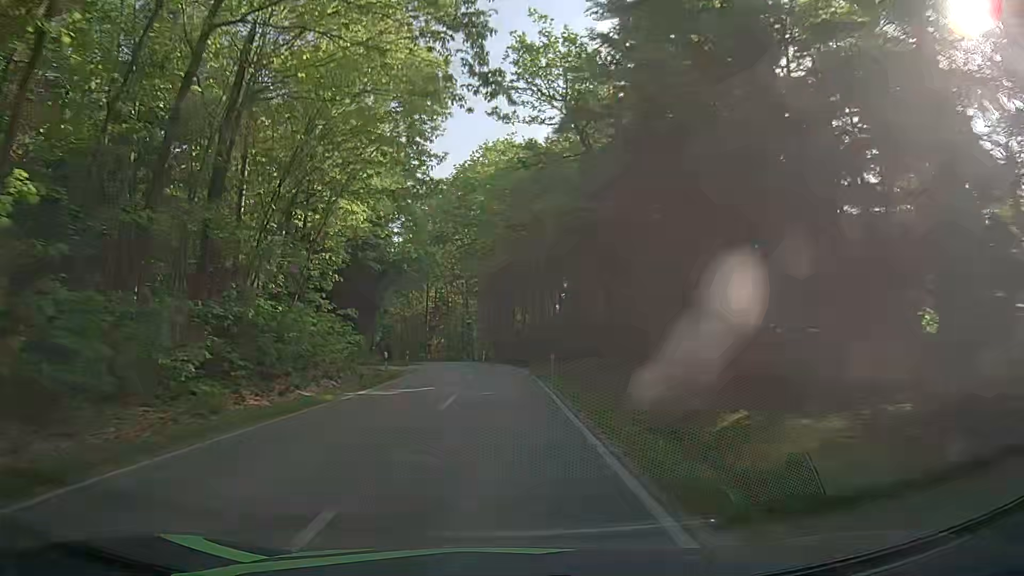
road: tertiary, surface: asphalt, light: Day
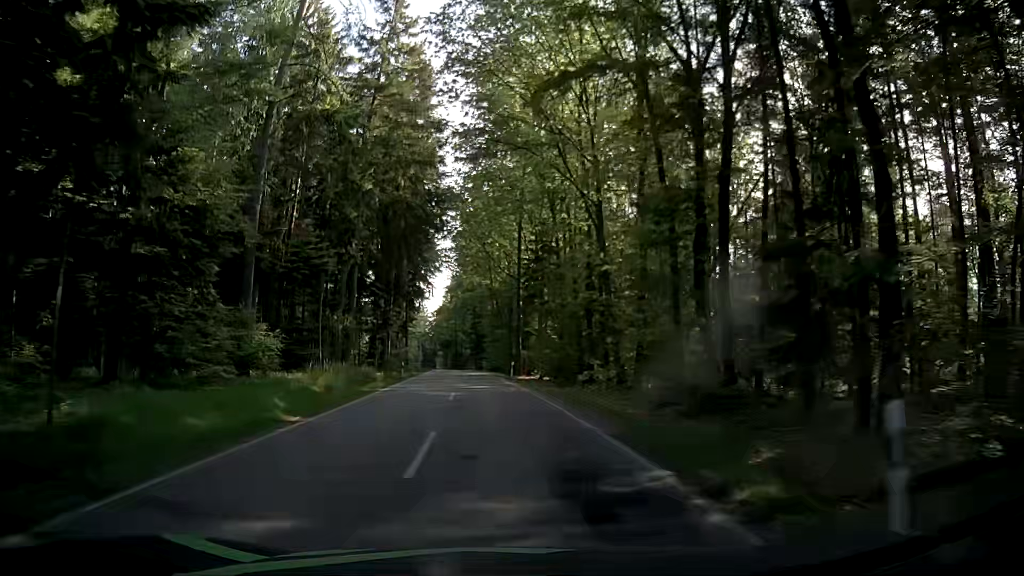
(-3.0, +55.0) m; -10°
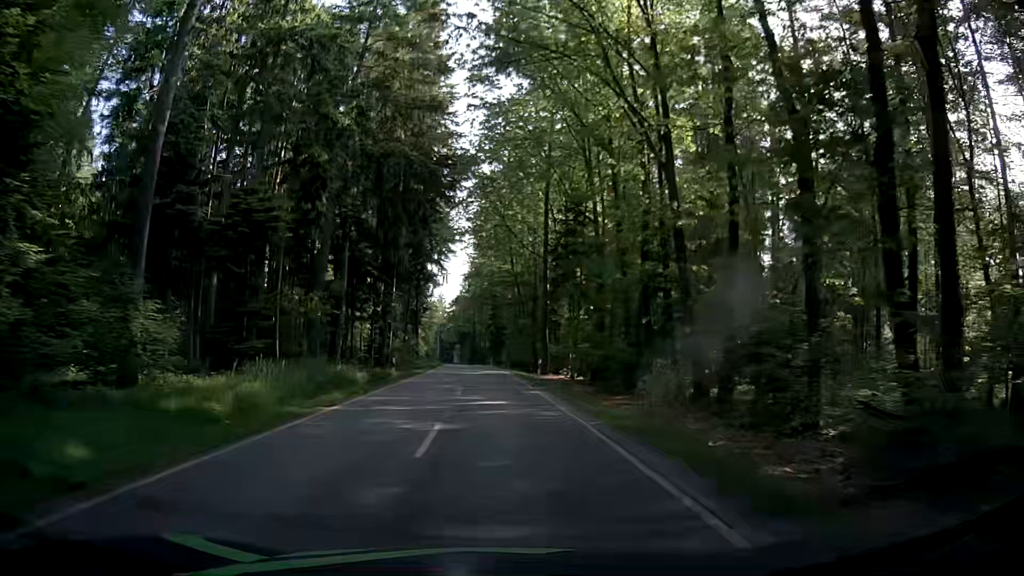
(-0.1, +10.6) m; -1°
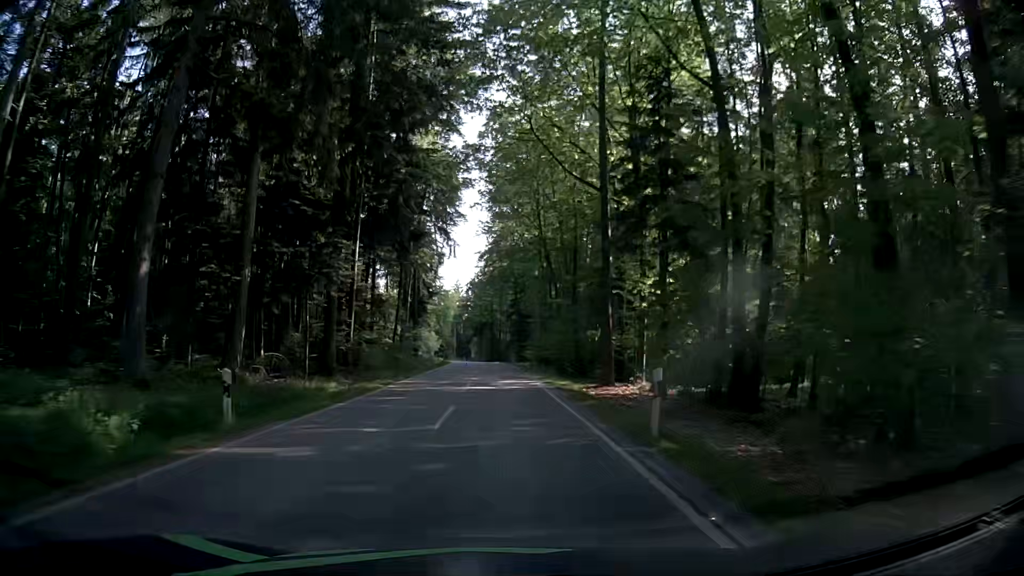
(-0.4, +21.6) m; -2°
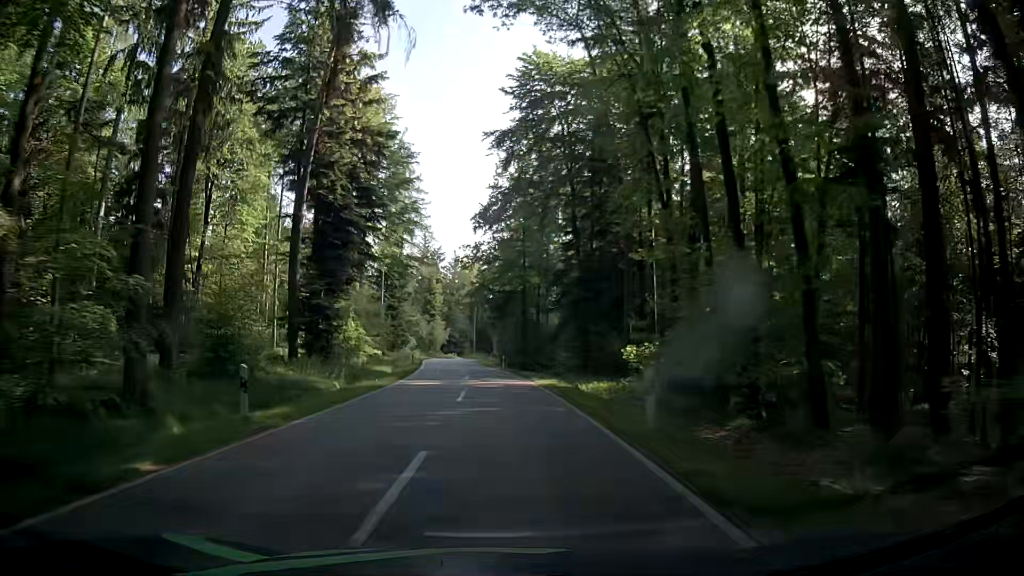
(-1.4, +54.8) m; -3°
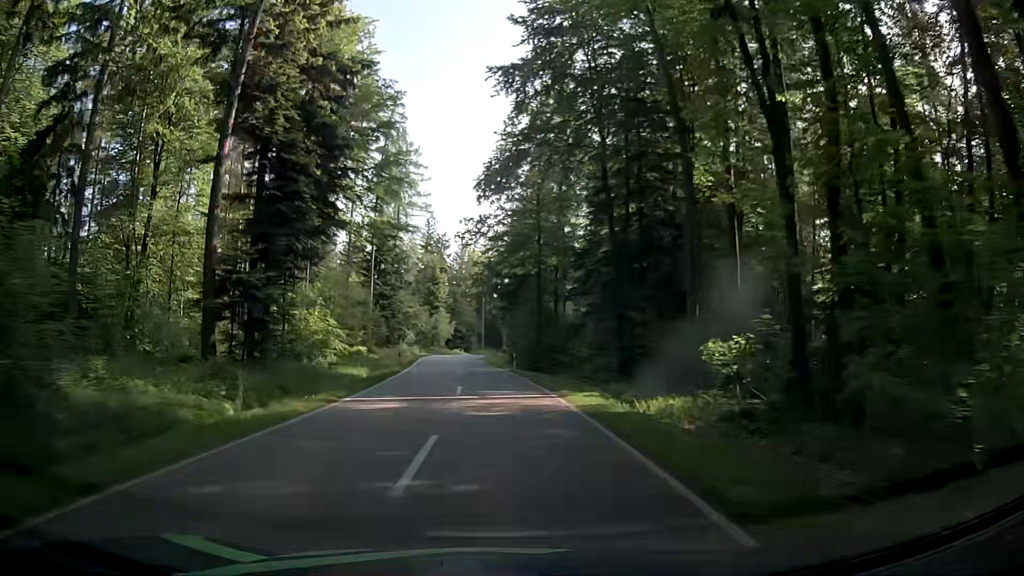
(-0.2, +10.7) m; -2°
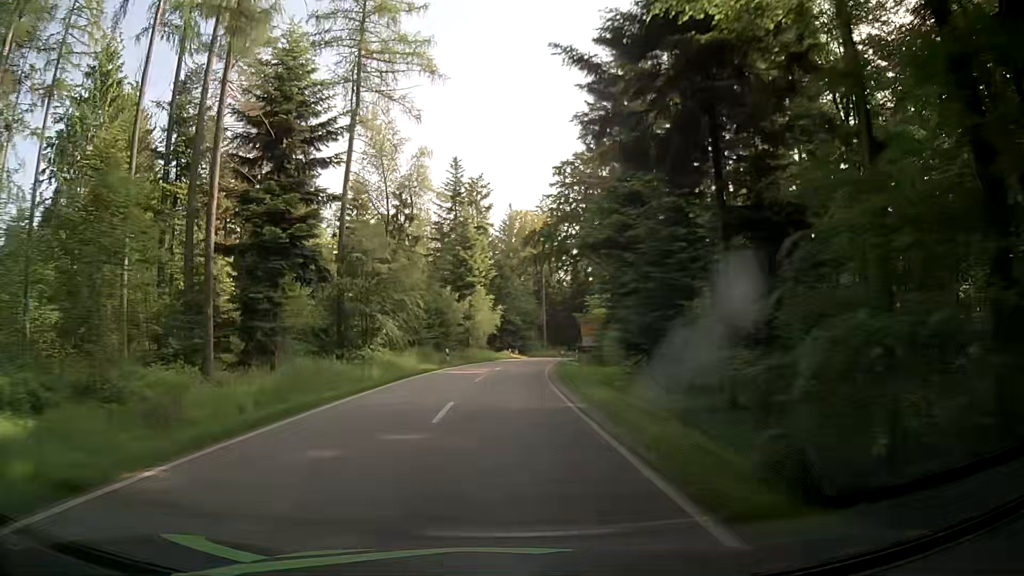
(-1.3, +42.9) m; -5°
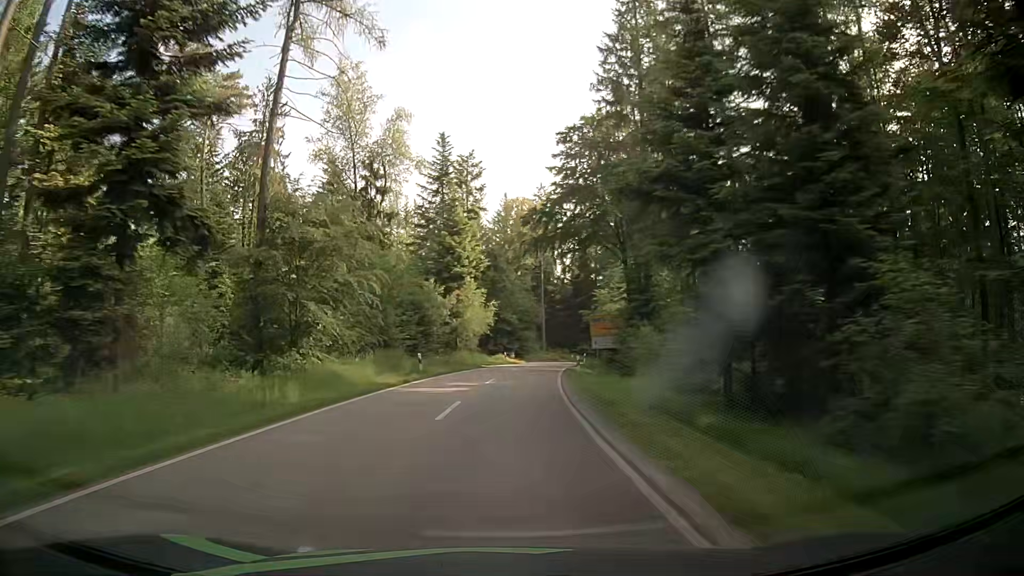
(+0.1, +11.0) m; 0°
(0, +10) (+1, +20) (+1, +30) (+2, +40) (+3, +50) (+5, +60) (+7, +69) (+10, +79) (+14, +88) (+18, +97) m
